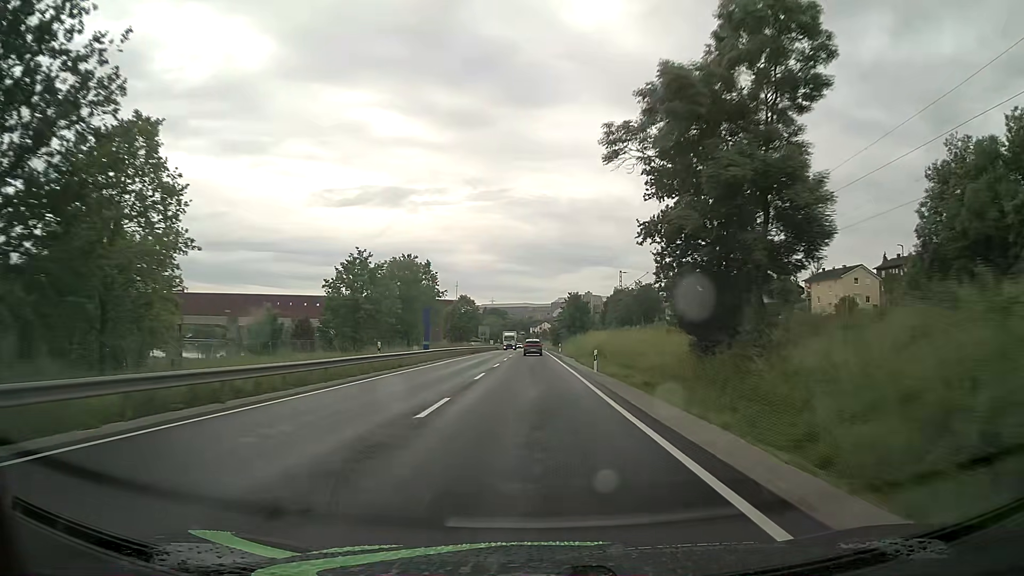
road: primary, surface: asphalt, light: Day
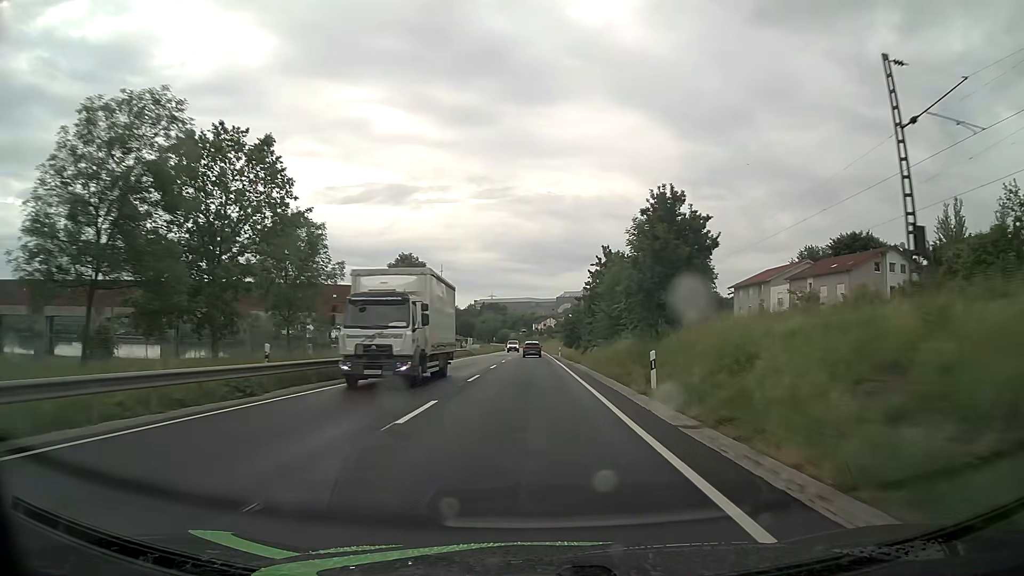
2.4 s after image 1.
(-0.2, +61.5) m; 0°
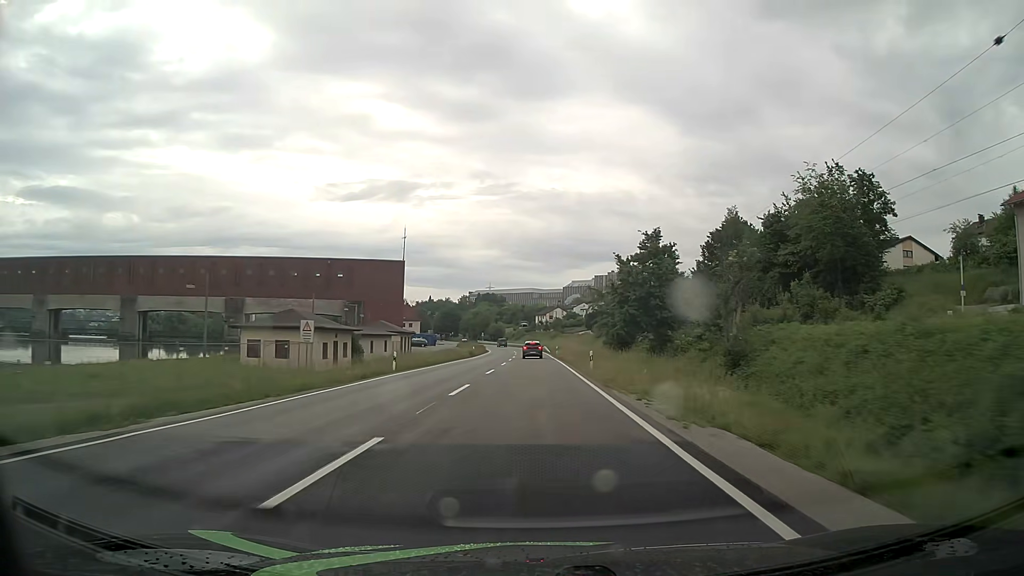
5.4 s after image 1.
(-0.3, +78.1) m; 0°
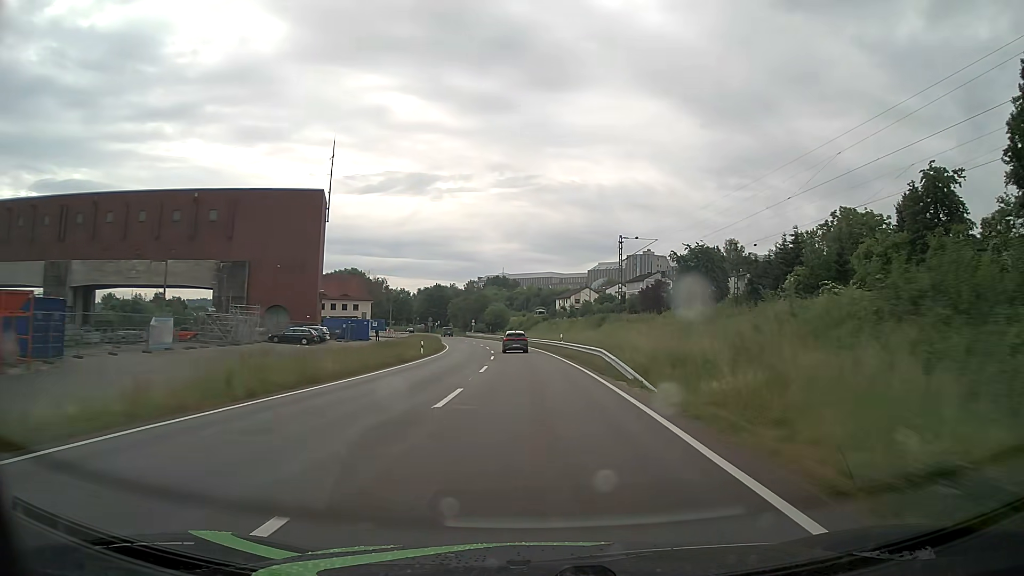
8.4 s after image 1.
(-0.2, +76.6) m; -1°
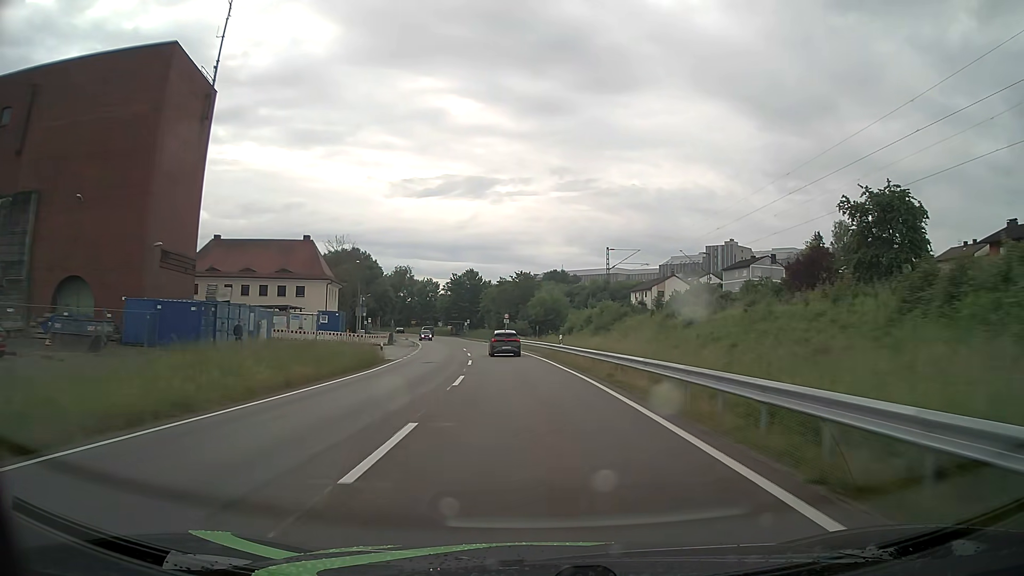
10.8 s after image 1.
(-1.9, +54.3) m; -5°
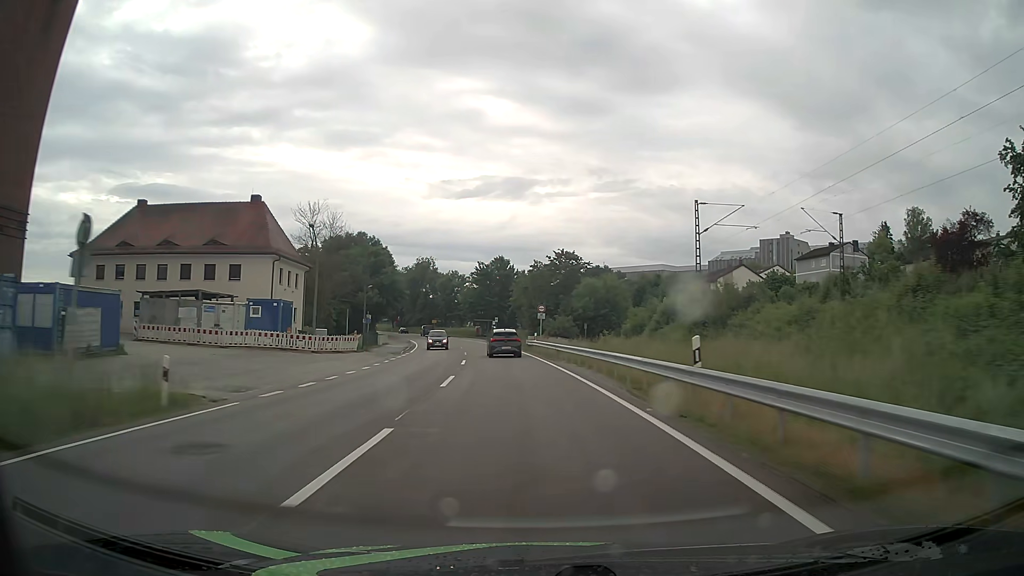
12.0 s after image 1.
(-0.7, +24.8) m; -3°
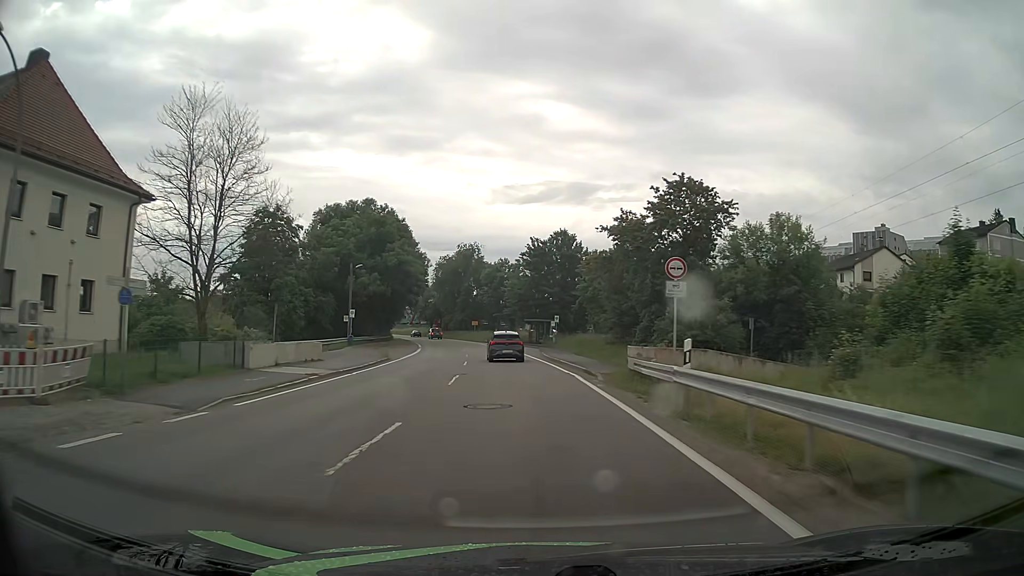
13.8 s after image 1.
(-1.5, +34.8) m; -5°
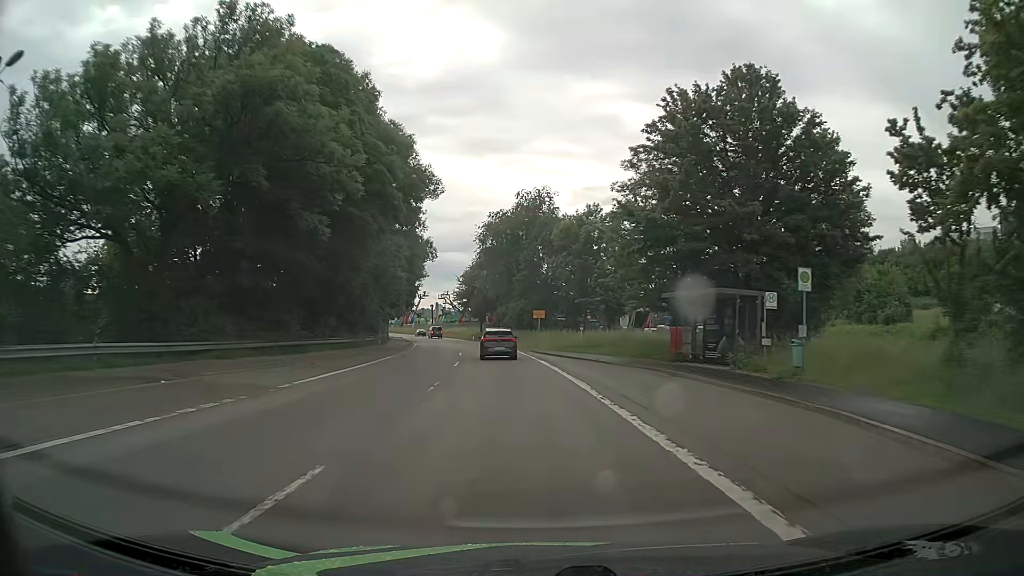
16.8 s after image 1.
(-3.4, +51.4) m; -7°
(0, +10) (0, +20) (-1, +30) (-2, +40) (-3, +50) (-4, +60) (-6, +70) (-8, +79) (-10, +89) (-12, +99) m
